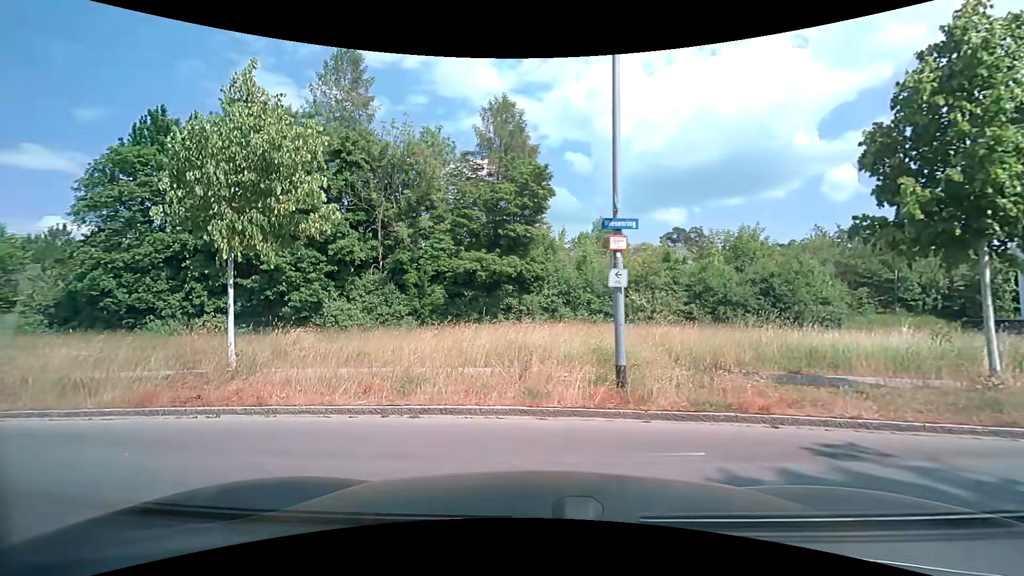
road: residential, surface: asphalt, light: Day
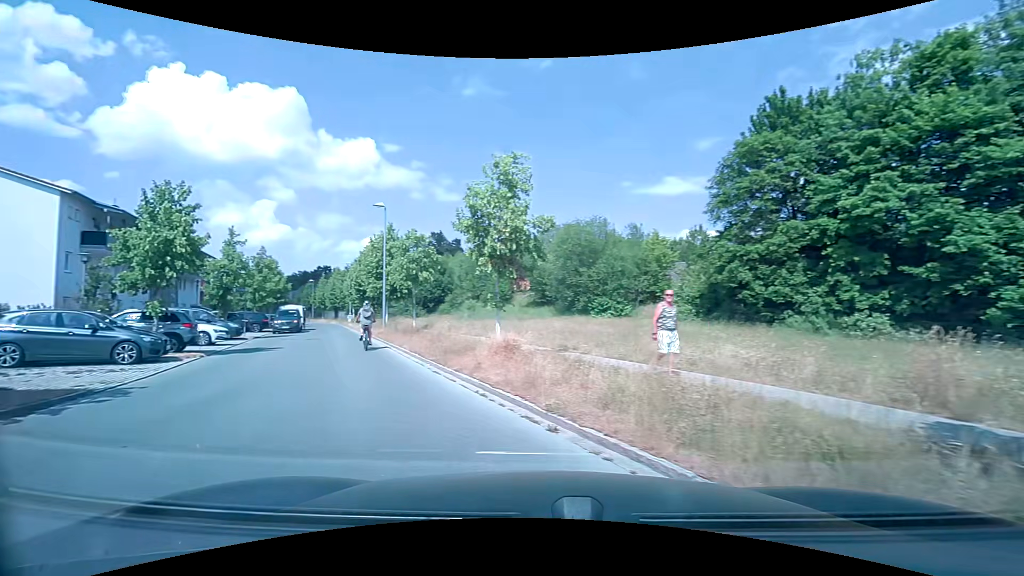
(-3.2, +5.7) m; -60°
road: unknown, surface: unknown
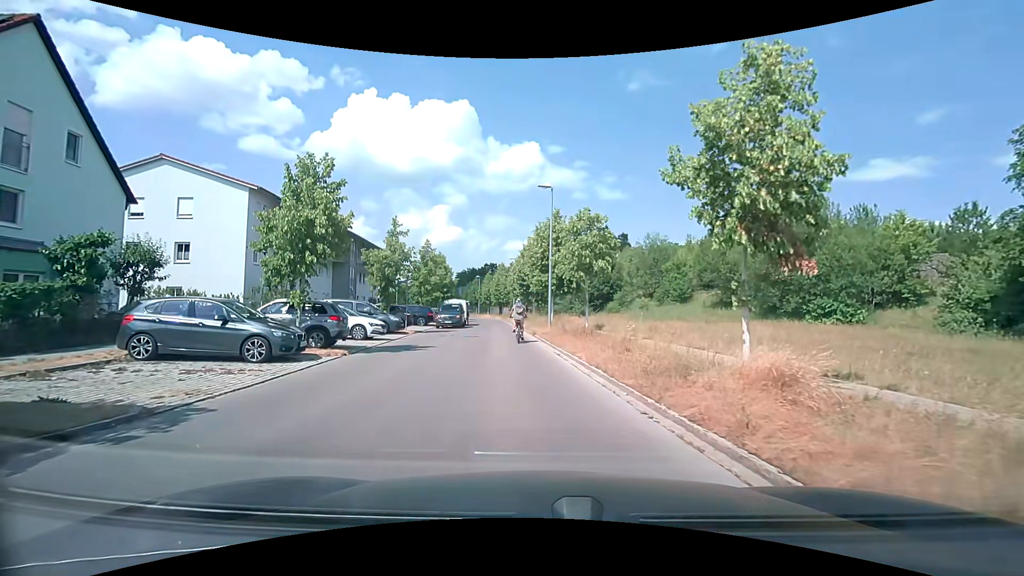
(-1.0, +4.7) m; -19°
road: residential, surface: asphalt
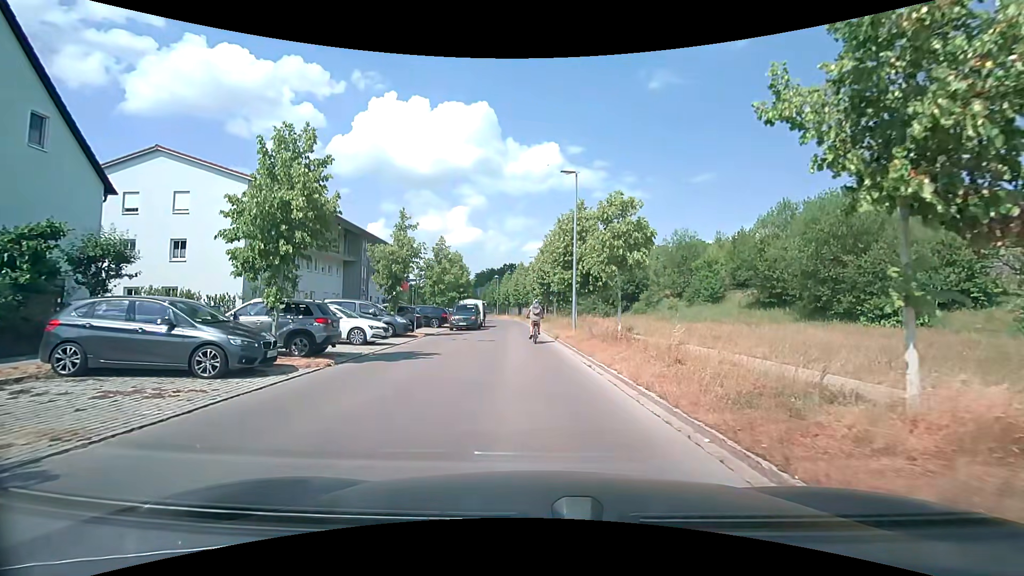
(-0.1, +2.8) m; -2°
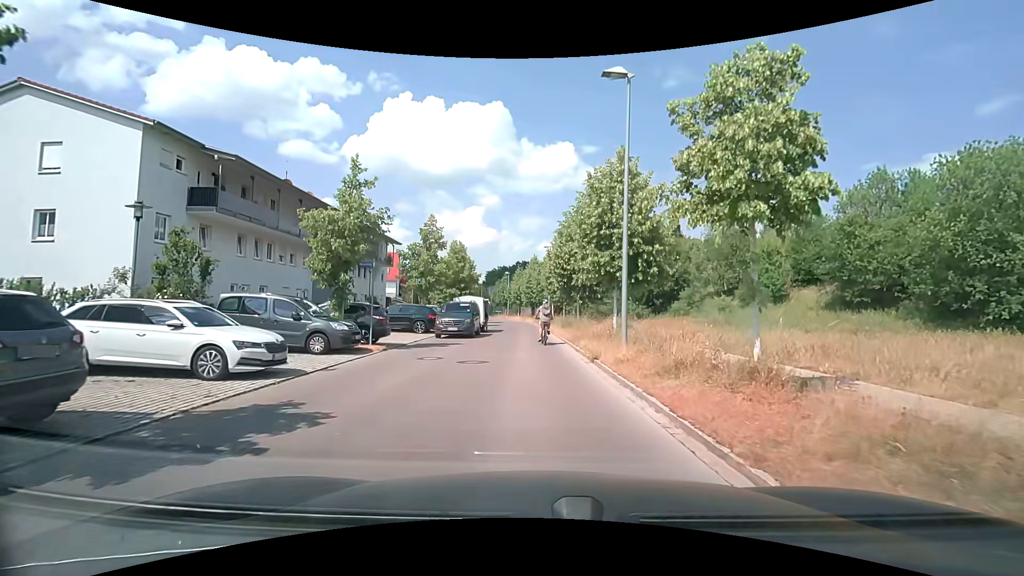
(-0.3, +9.4) m; -3°
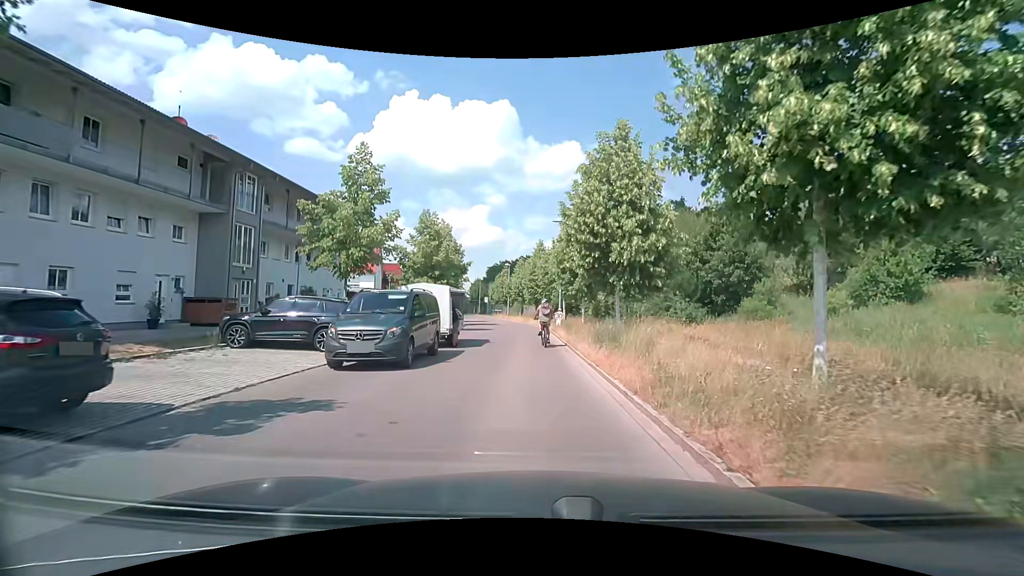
(-0.1, +13.5) m; -1°
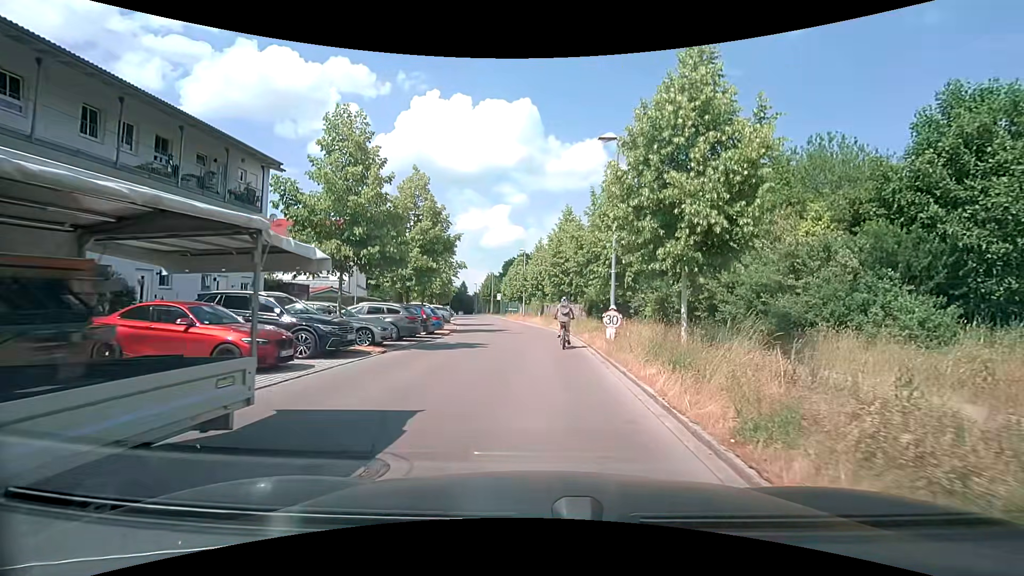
(-0.2, +16.7) m; -2°
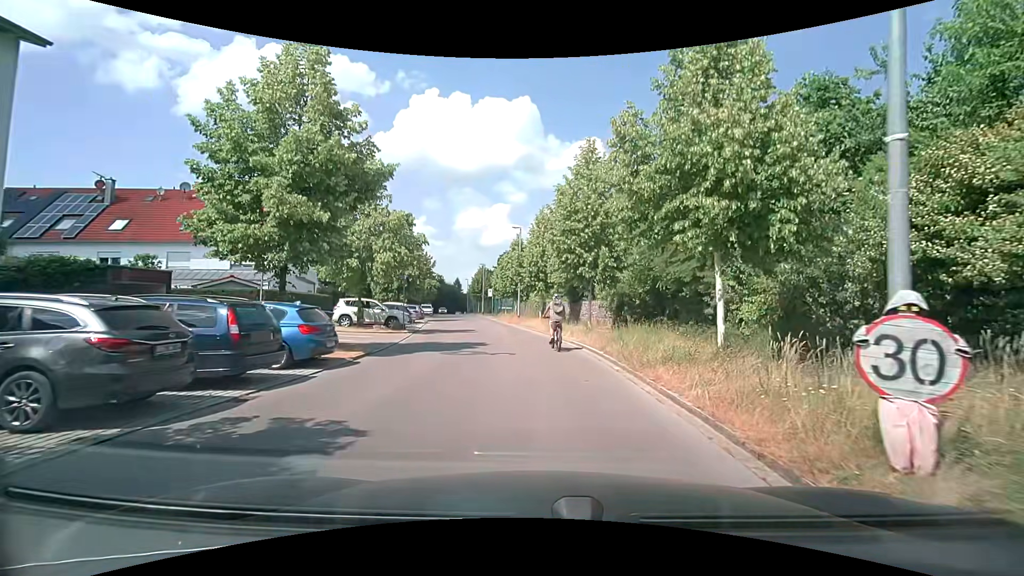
(-0.1, +14.1) m; 0°
(0, +10) (0, +20) (-1, +30) (-3, +40) (-5, +50) (-7, +59) (-9, +69) (-11, +79) (-13, +89) (-14, +99) m
